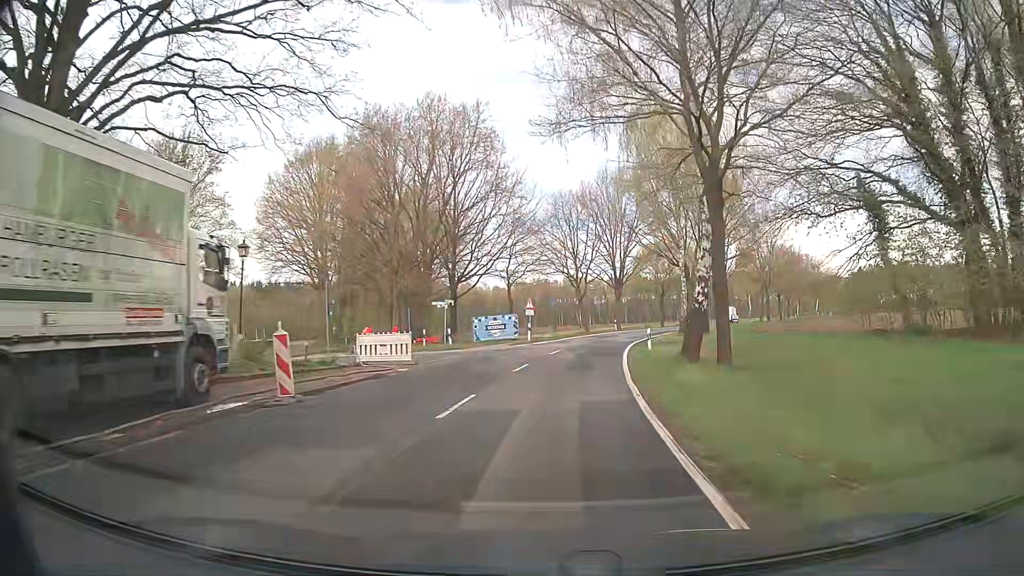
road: secondary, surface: asphalt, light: Day
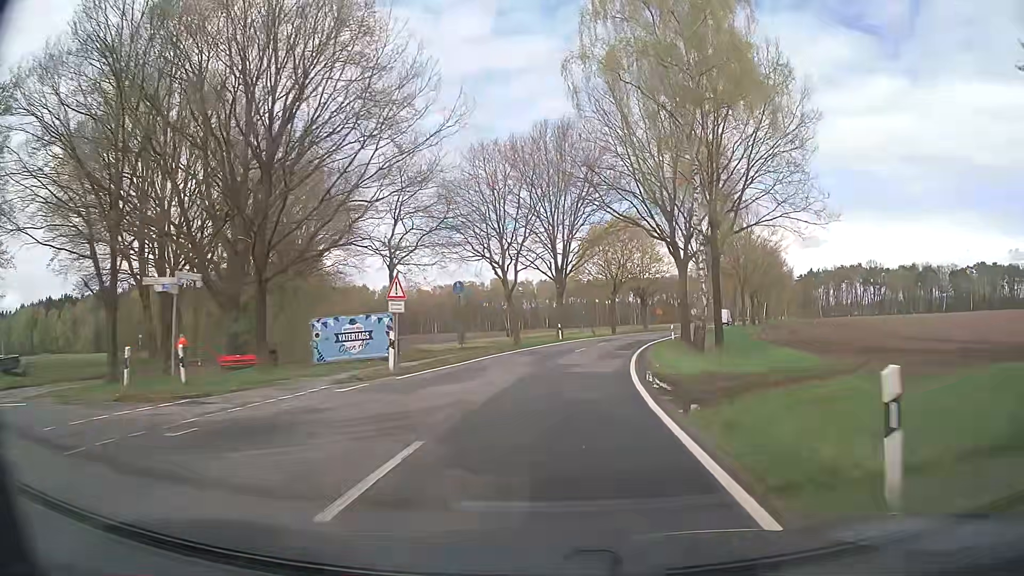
(+1.1, +22.8) m; +6°
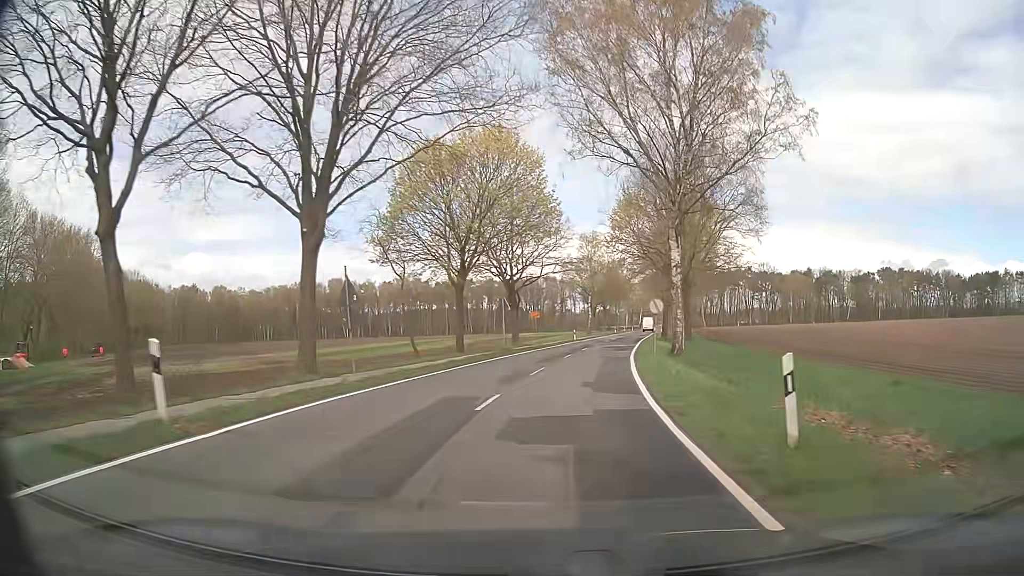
(+4.4, +38.9) m; +13°
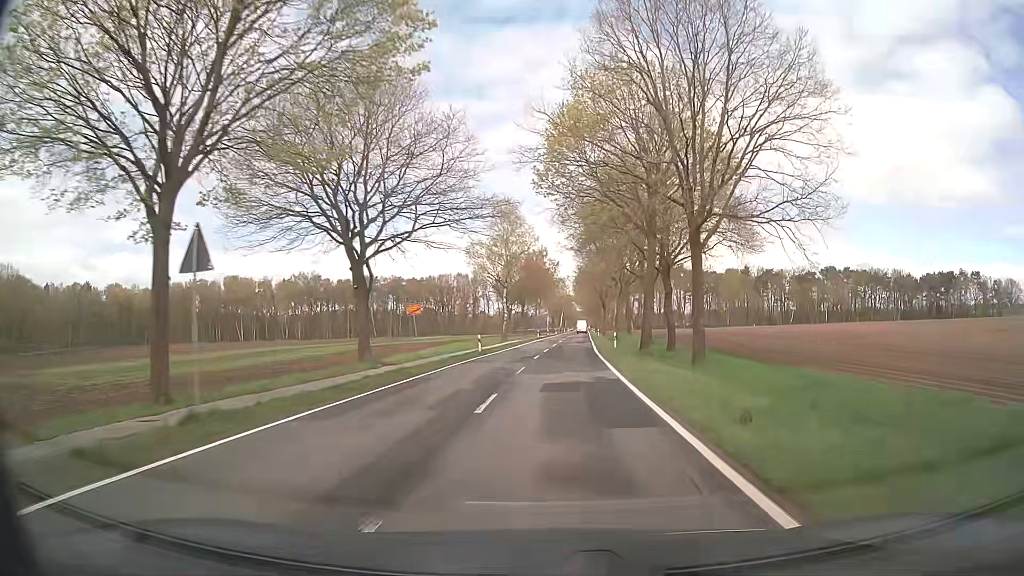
(+1.6, +26.8) m; +7°
(0, +10) (0, +20) (+1, +30) (+1, +40) (+2, +50) (+3, +60) (+3, +70) (+4, +80) (+5, +90) (+5, +100) m
